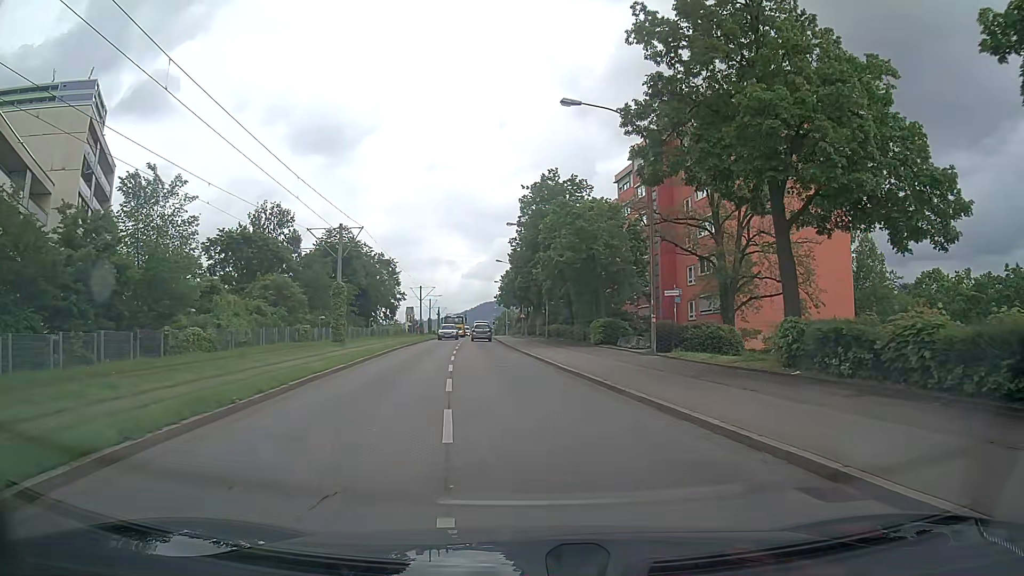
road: tertiary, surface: asphalt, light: Day
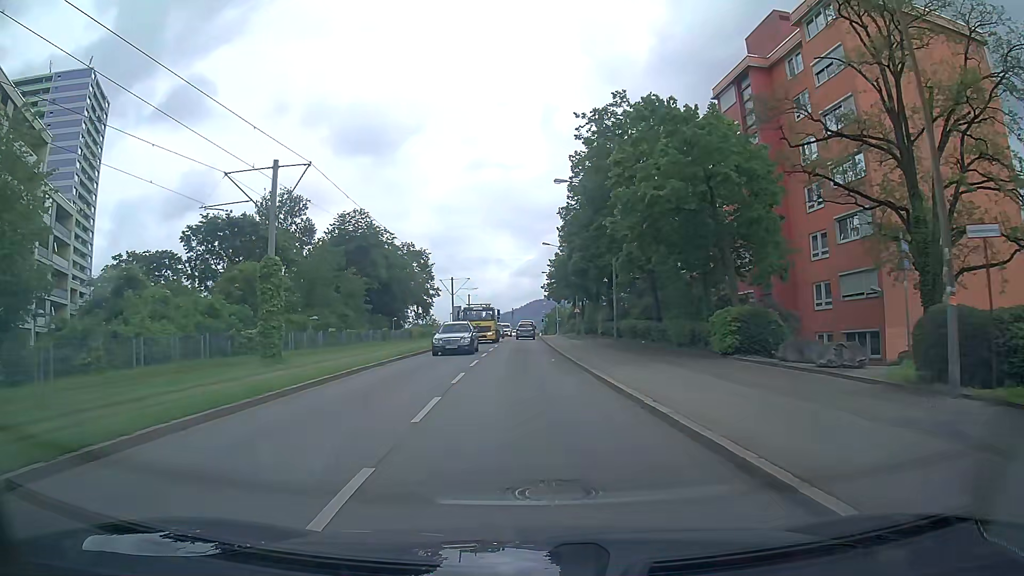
(-0.6, +16.7) m; -4°
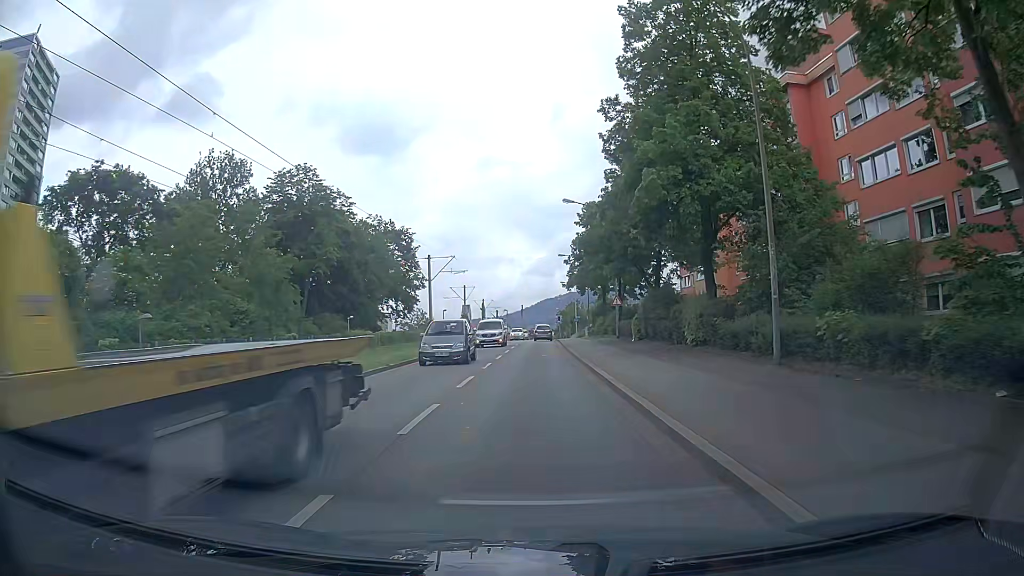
(-0.3, +25.4) m; -1°
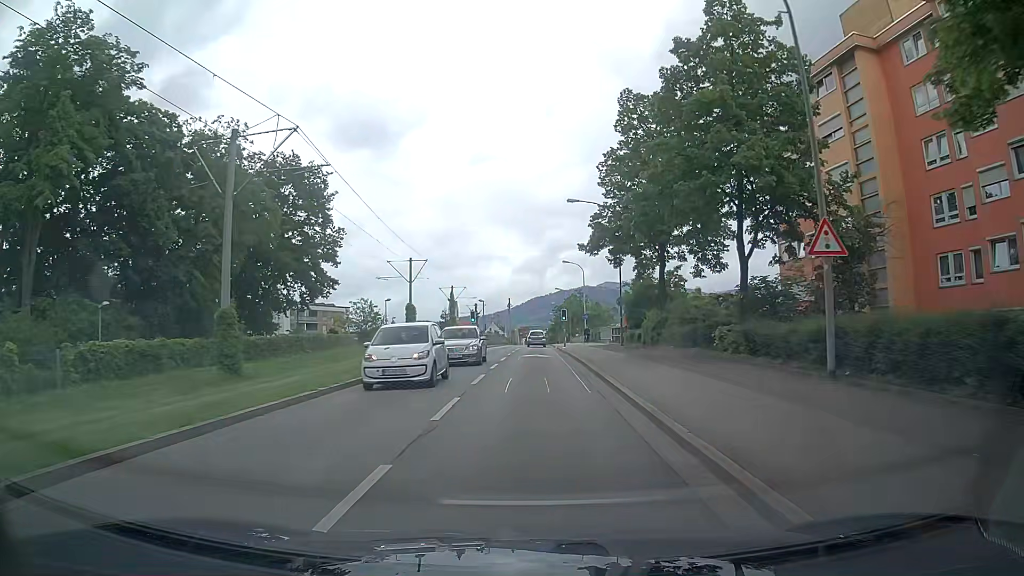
(-0.1, +35.1) m; 0°
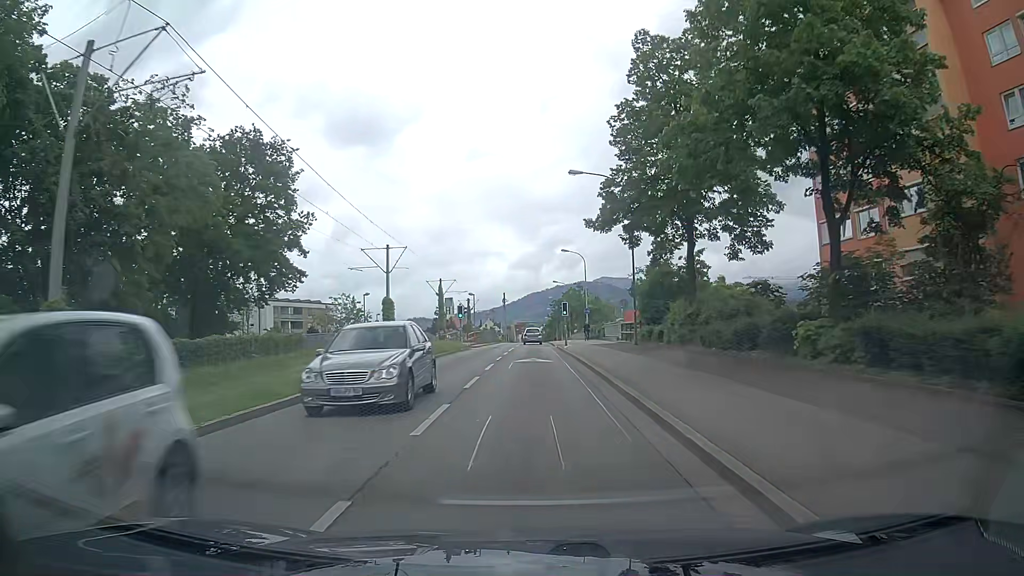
(0.0, +7.4) m; 0°
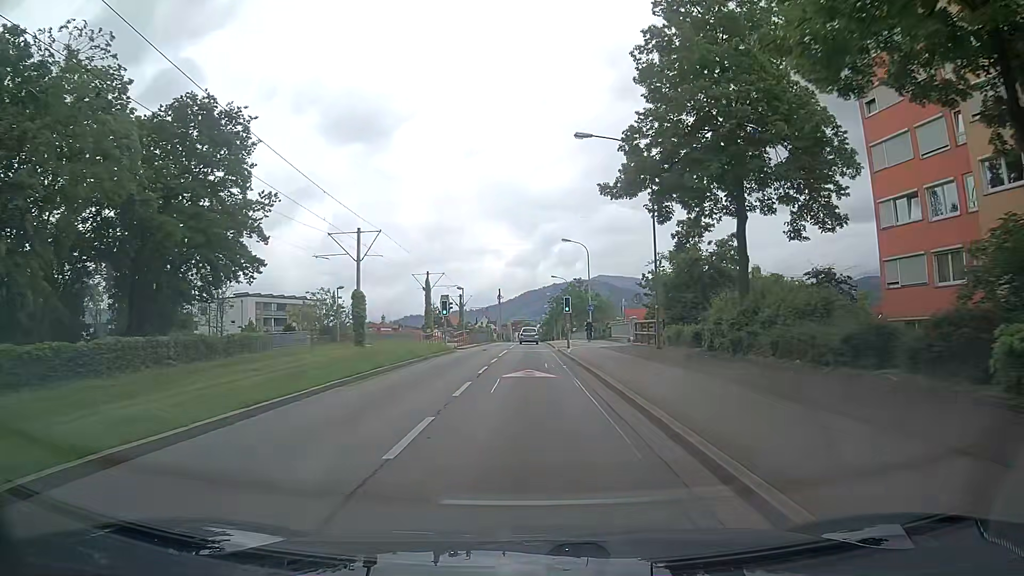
(0.0, +7.4) m; 0°
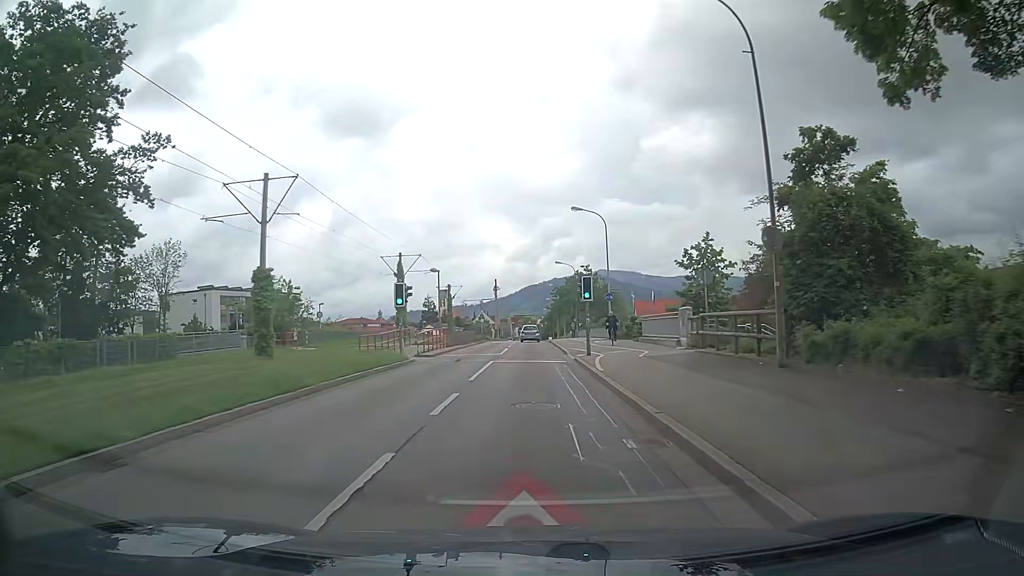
(+0.1, +14.8) m; 0°
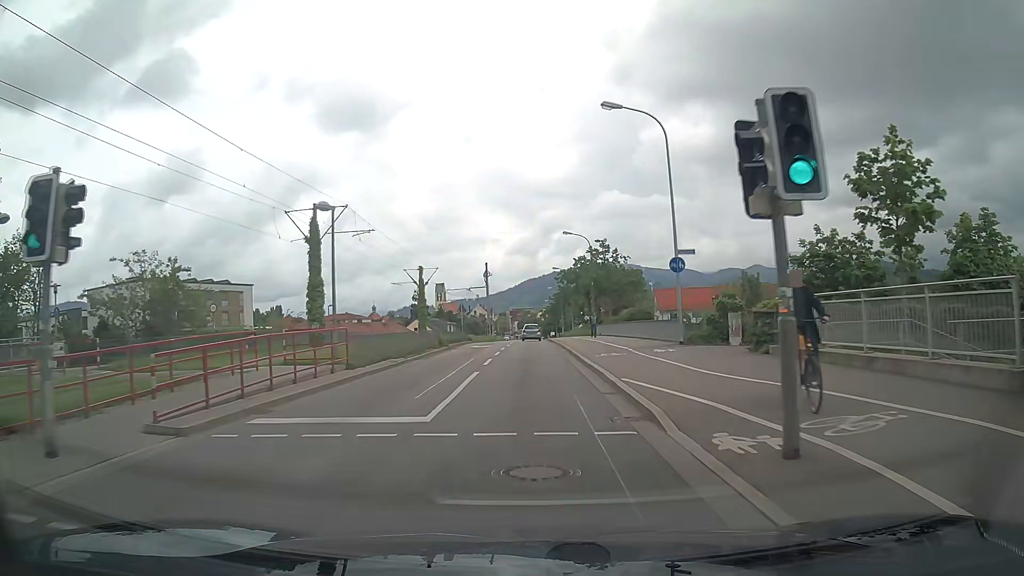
(0.0, +22.1) m; 0°
